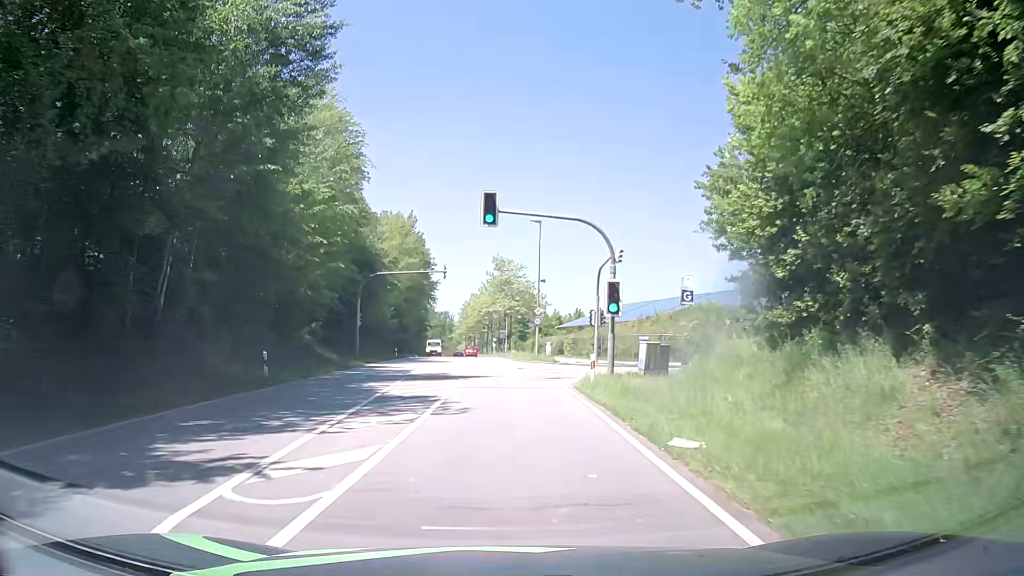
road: secondary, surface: asphalt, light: Day
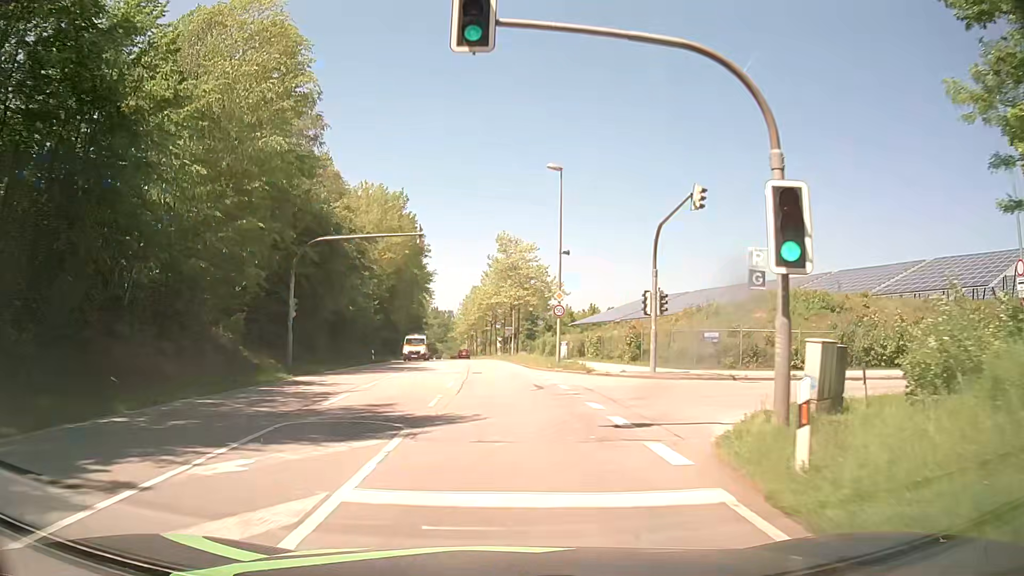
(0.0, +15.2) m; 0°
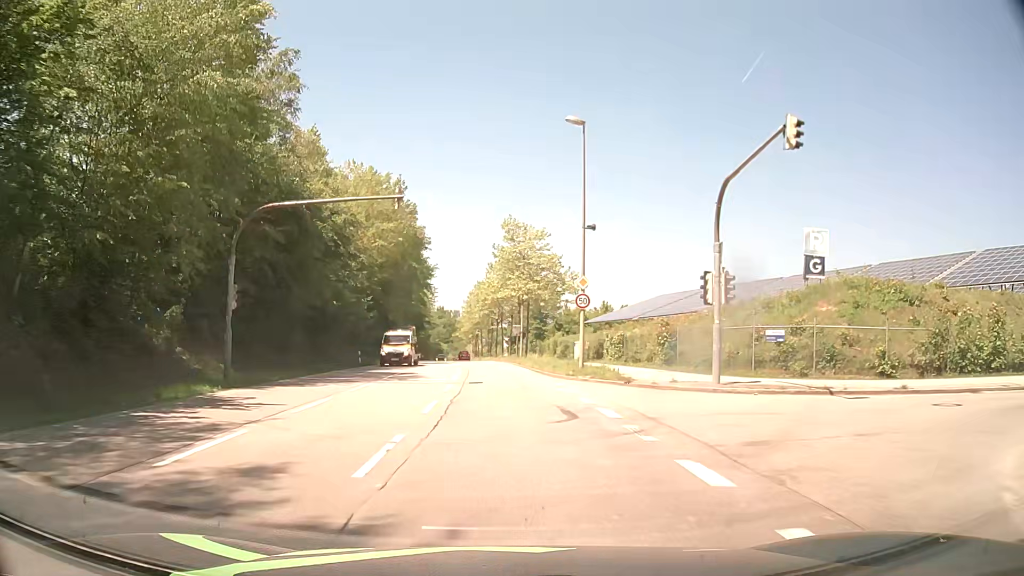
(-0.1, +7.6) m; -1°
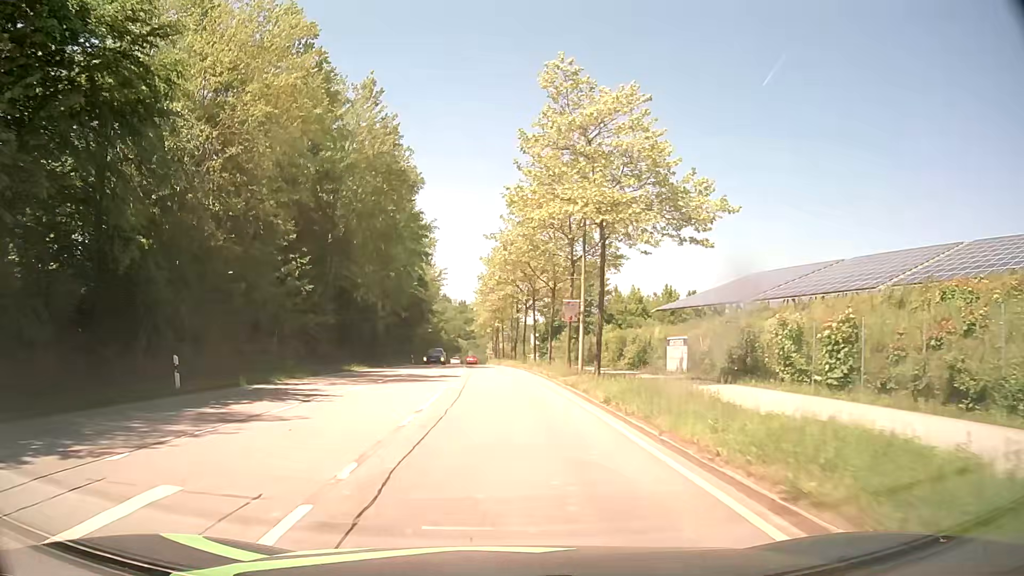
(-0.8, +30.4) m; -3°
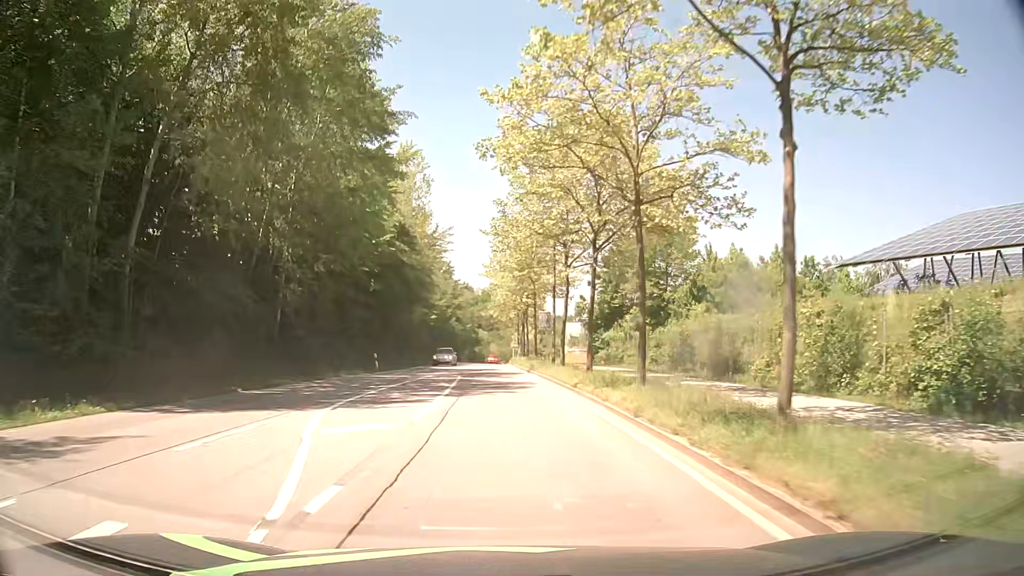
(-0.3, +30.7) m; -2°
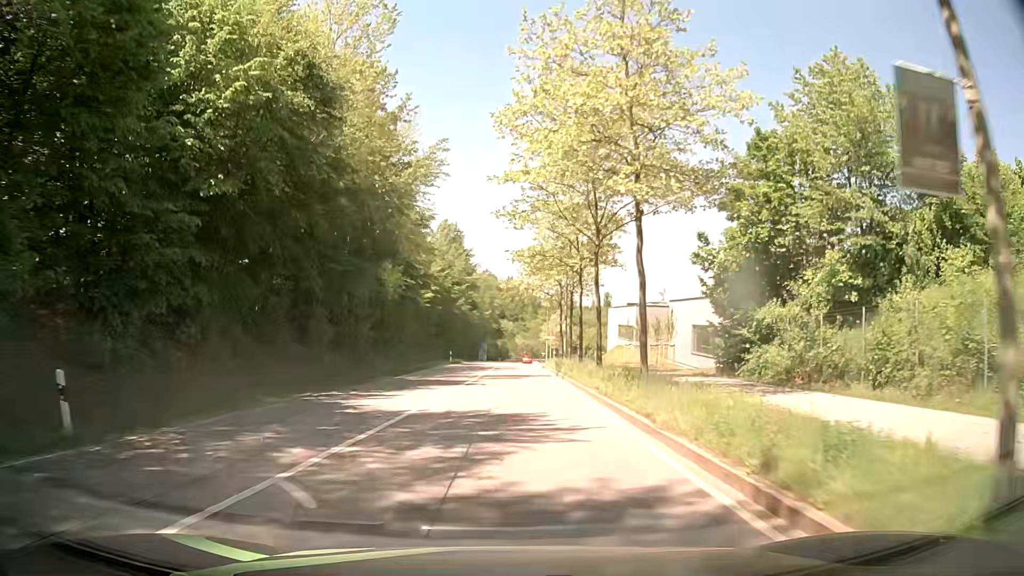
(-0.7, +30.9) m; -2°
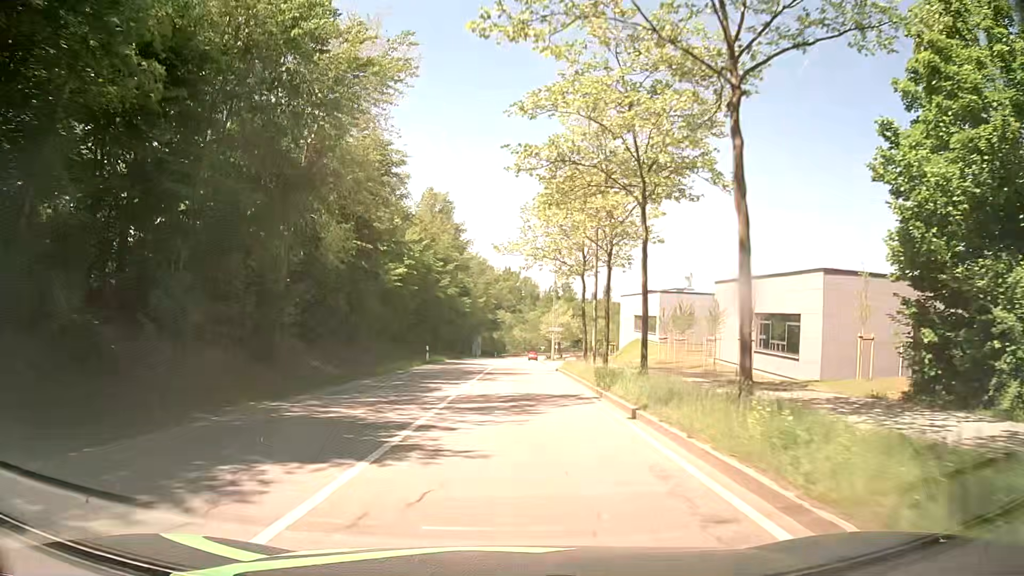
(0.0, +15.5) m; 0°
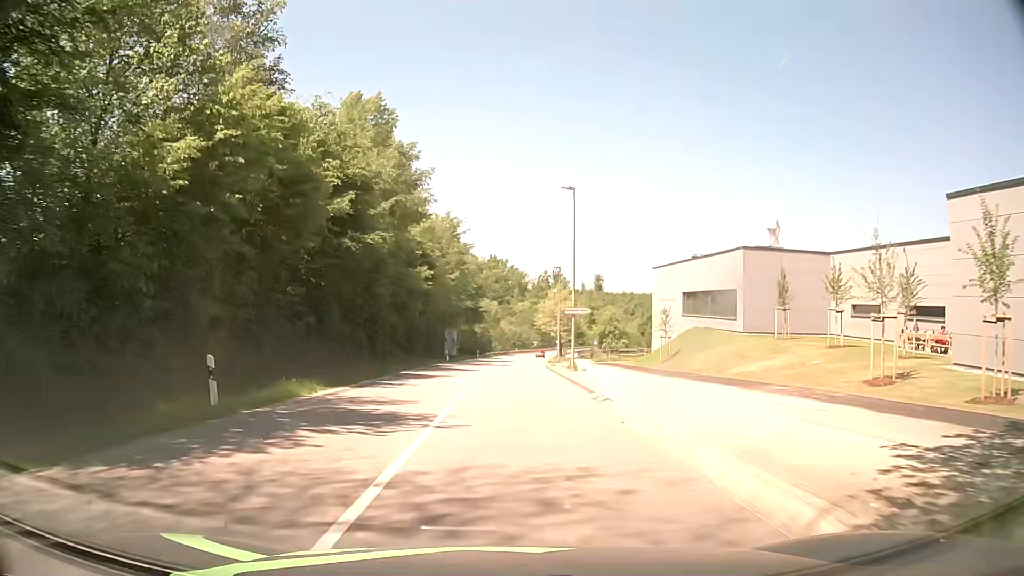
(+0.4, +30.9) m; +1°
(0, +10) (0, +20) (0, +30) (+1, +40) (+1, +50) (+1, +60) (+2, +70) (+3, +80) (+3, +90) (+4, +100) m
